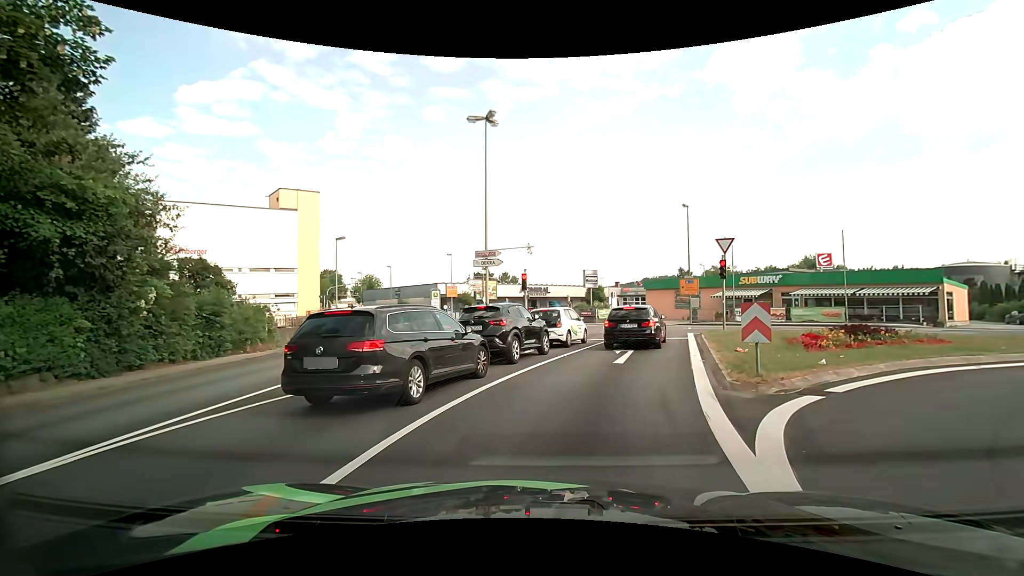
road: tertiary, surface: asphalt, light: Day
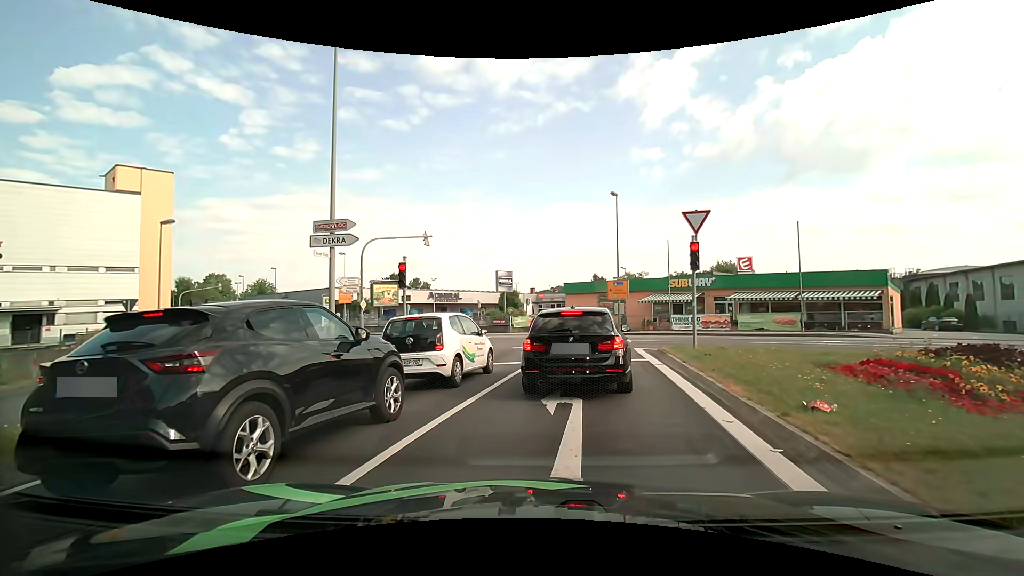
(+0.6, +8.3) m; +10°
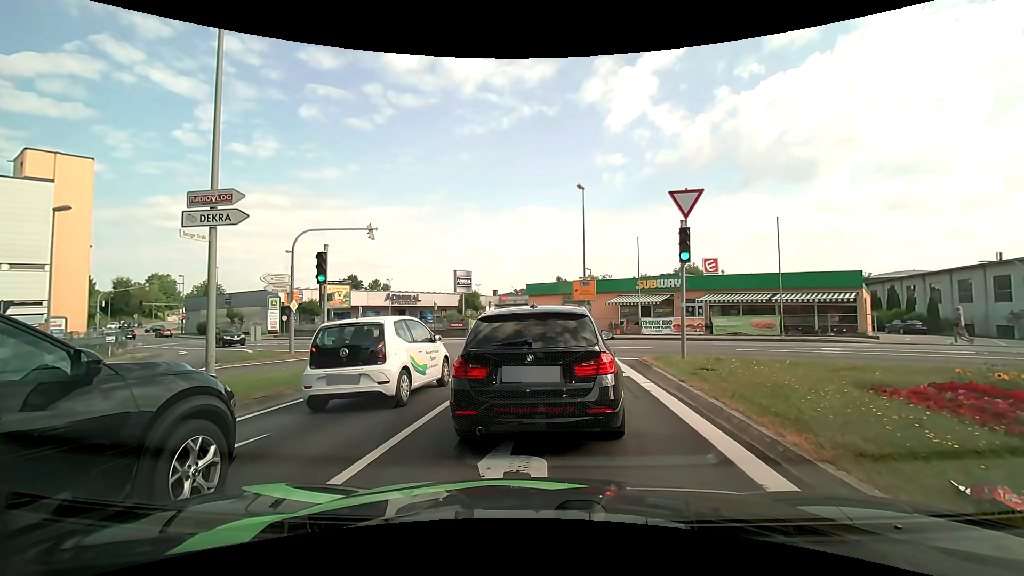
(+0.1, +3.1) m; +2°
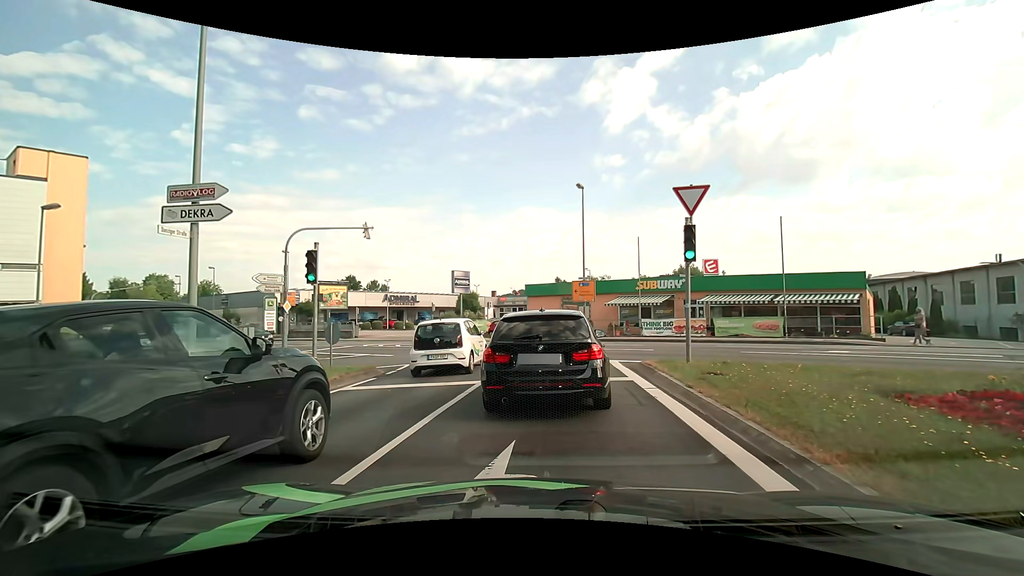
(0.0, +0.5) m; 0°
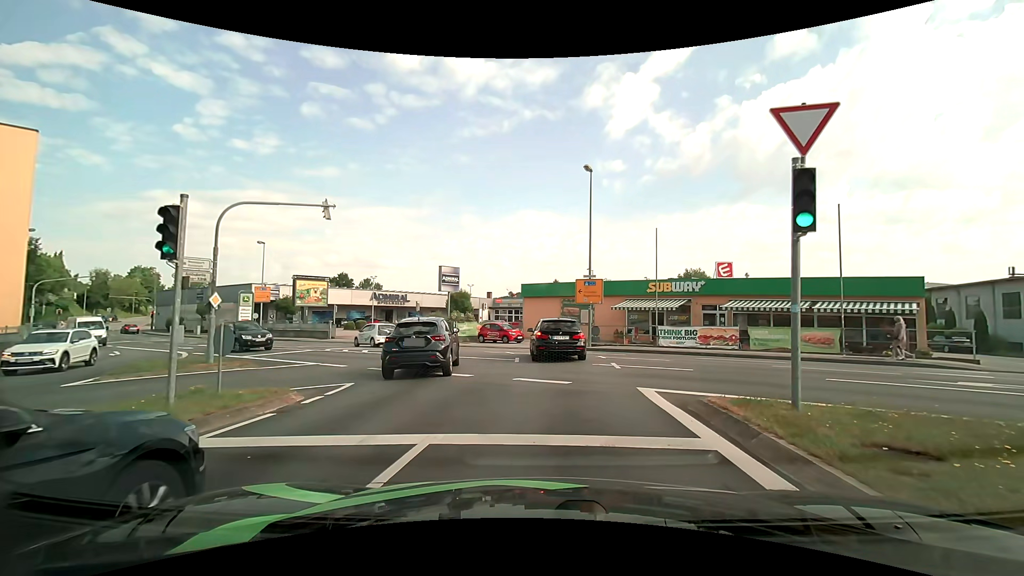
(+0.1, +5.2) m; +2°
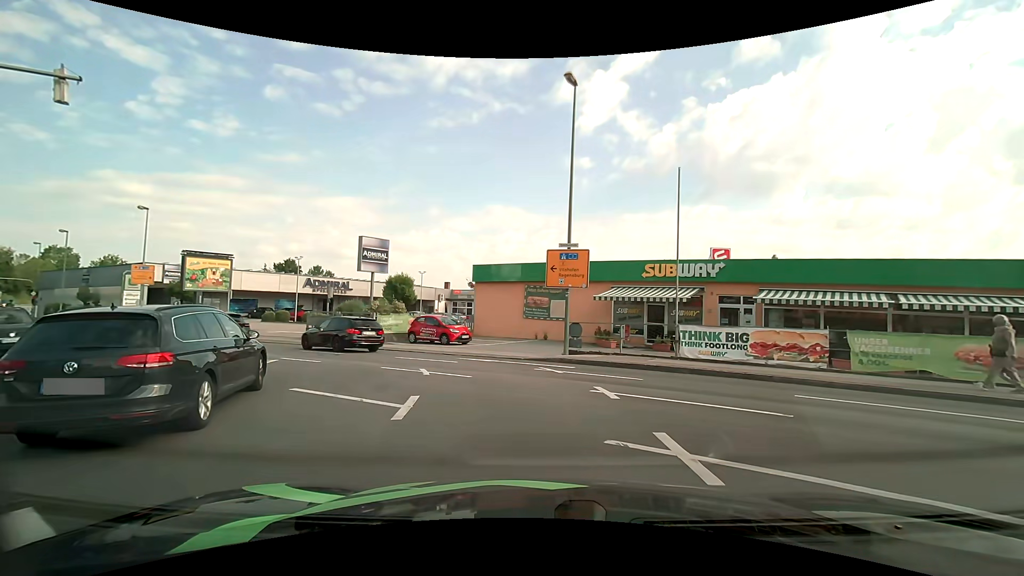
(+0.6, +10.6) m; +4°
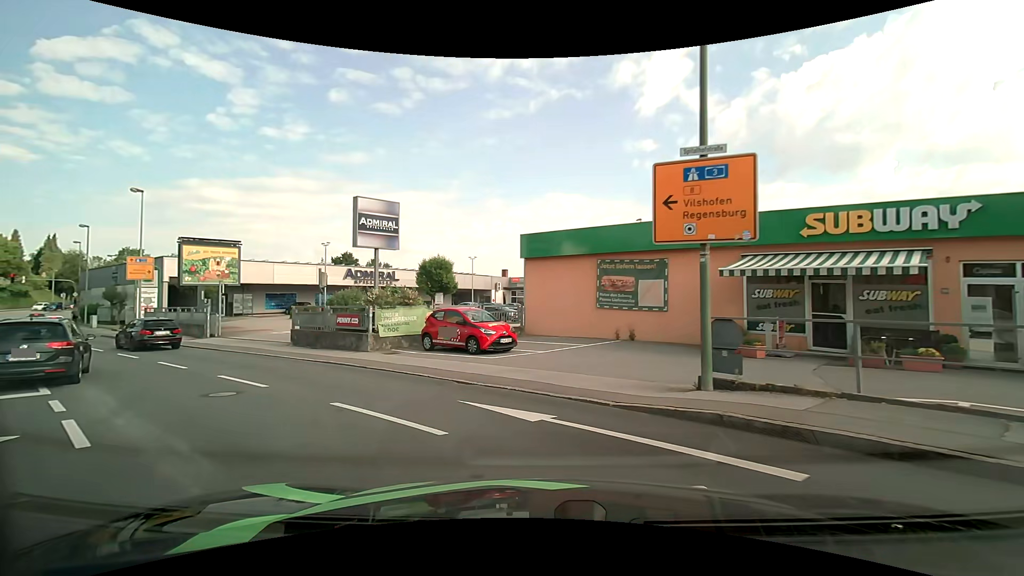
(-0.2, +9.6) m; -5°
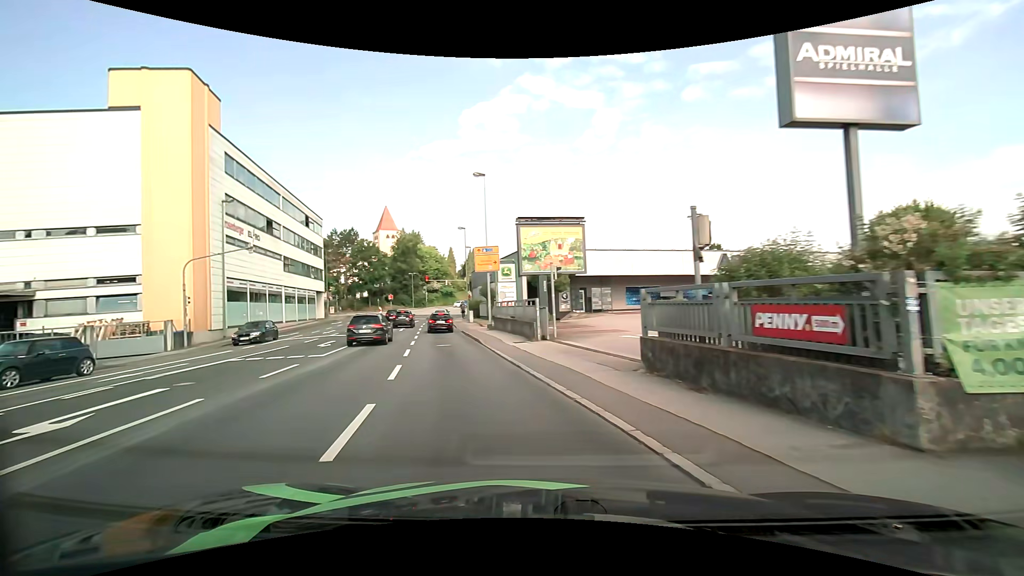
(-4.4, +11.9) m; -41°
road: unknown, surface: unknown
(-1, +10) (-4, +20) (-6, +29) (-8, +39) (-10, +49) (-13, +59) (-14, +68) (-14, +78) (-10, +87) (-1, +92) m
